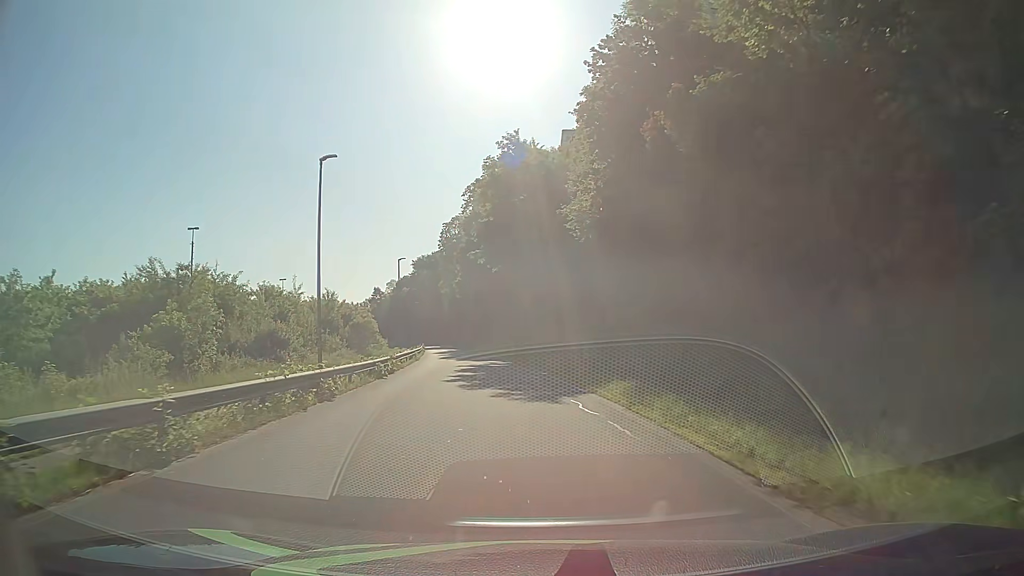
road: residential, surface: asphalt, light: Day
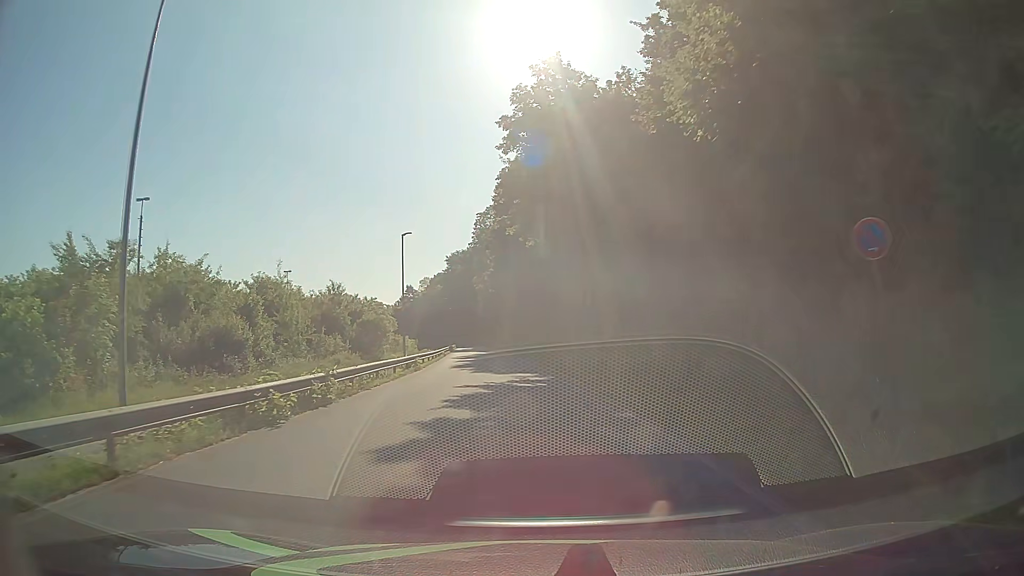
(-0.3, +13.7) m; -3°
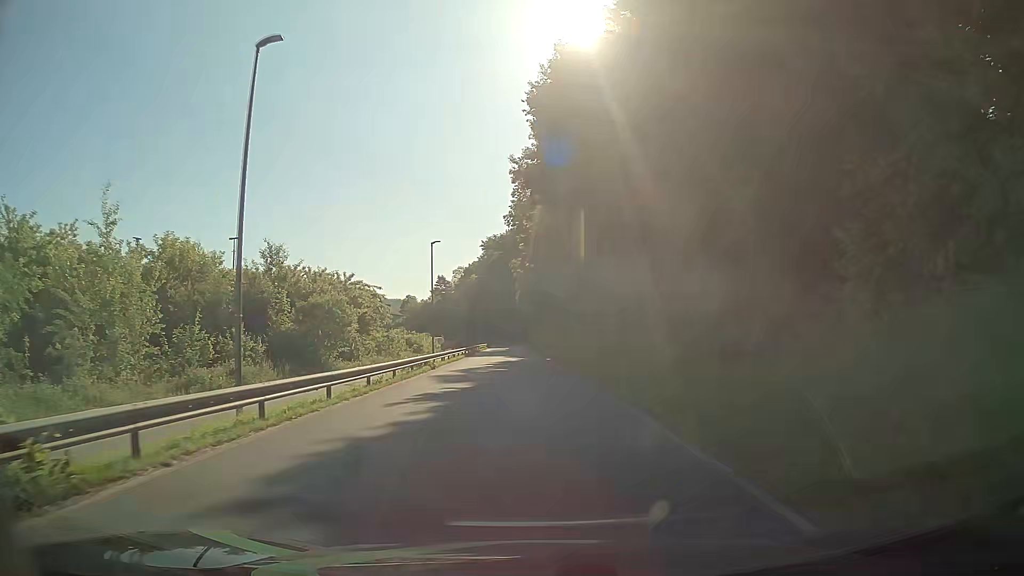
(-1.1, +28.1) m; -4°
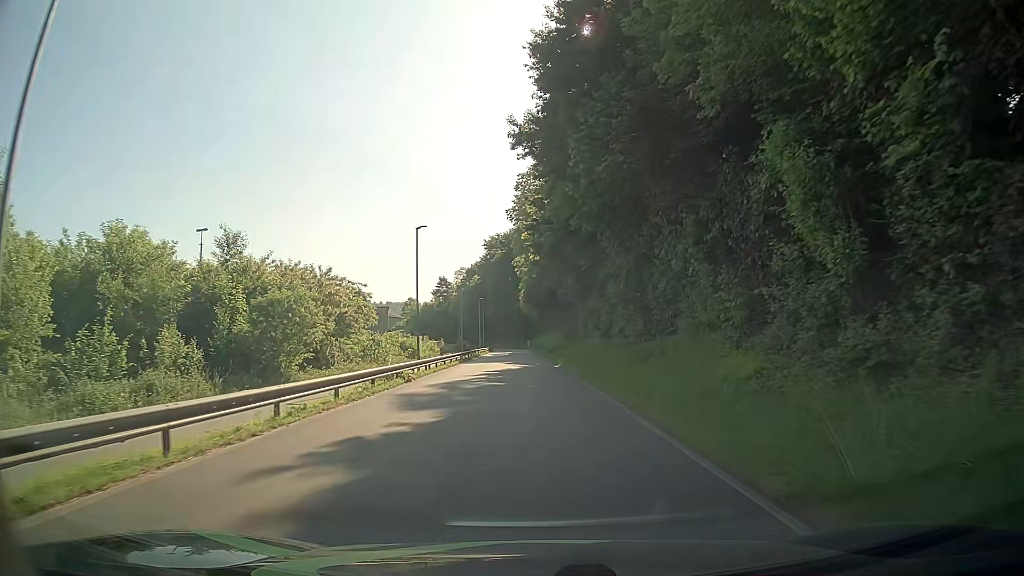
(0.0, +7.3) m; 0°
